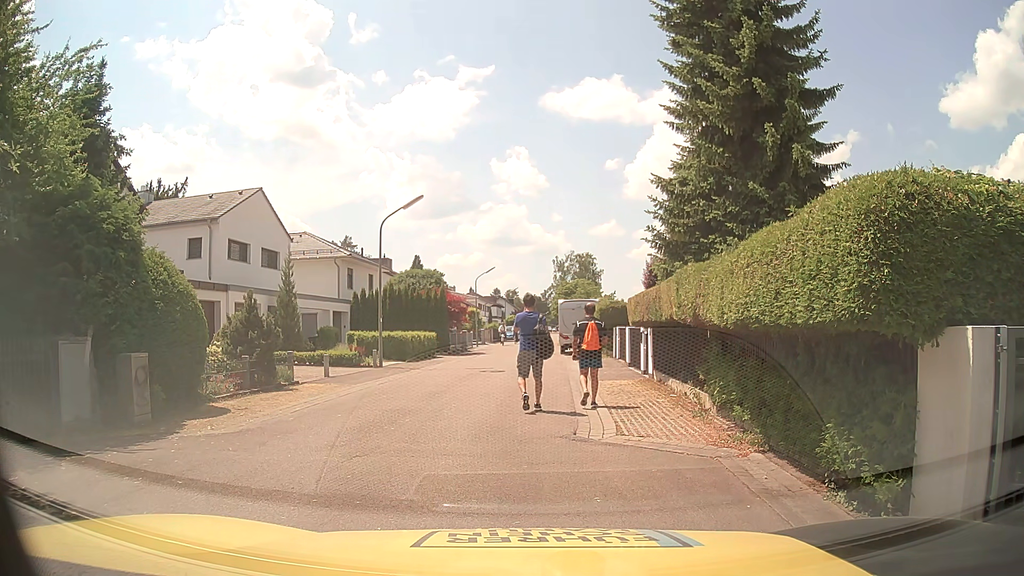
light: Day
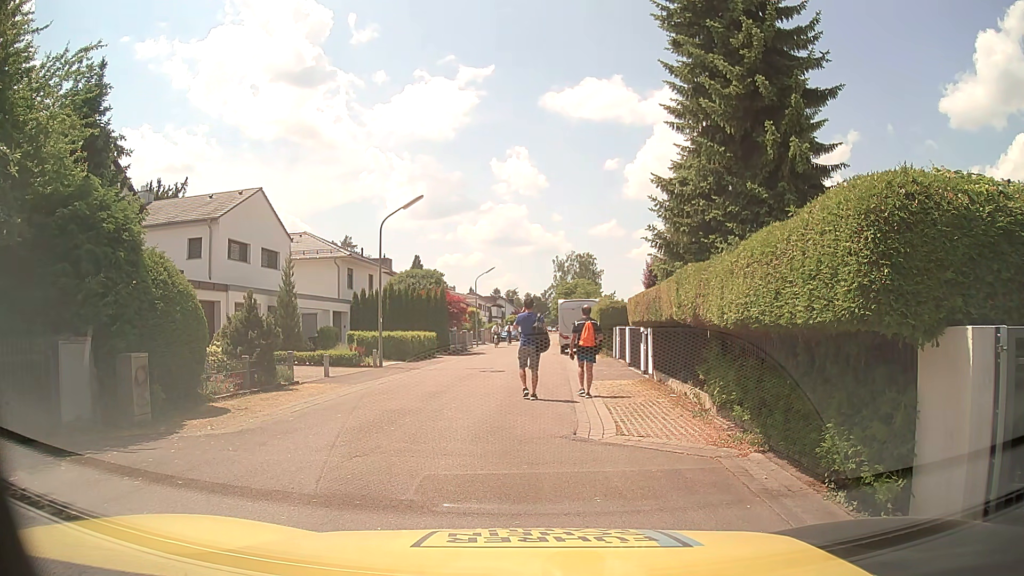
(0.0, 0.0) m; 0°
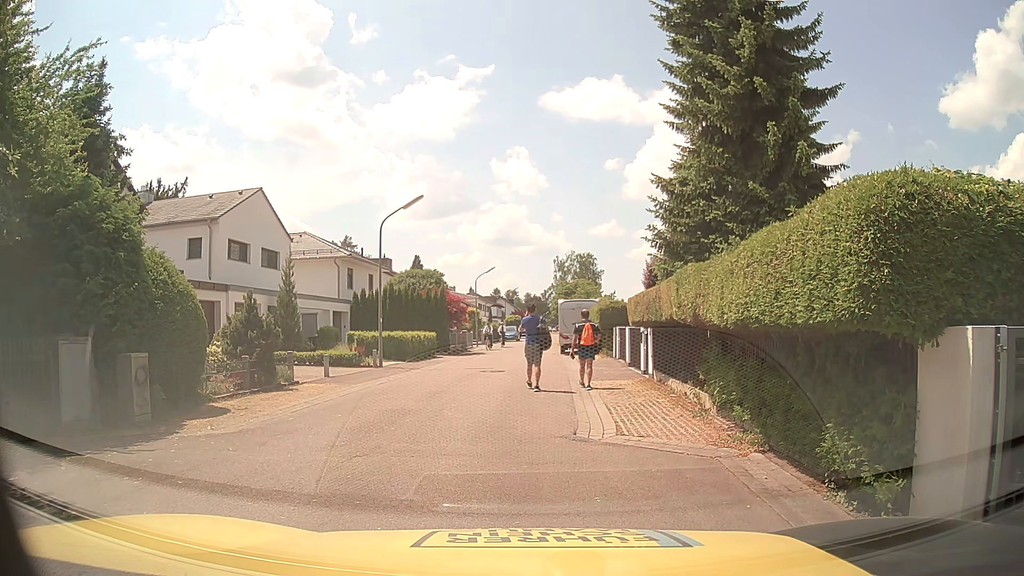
(0.0, 0.0) m; 0°
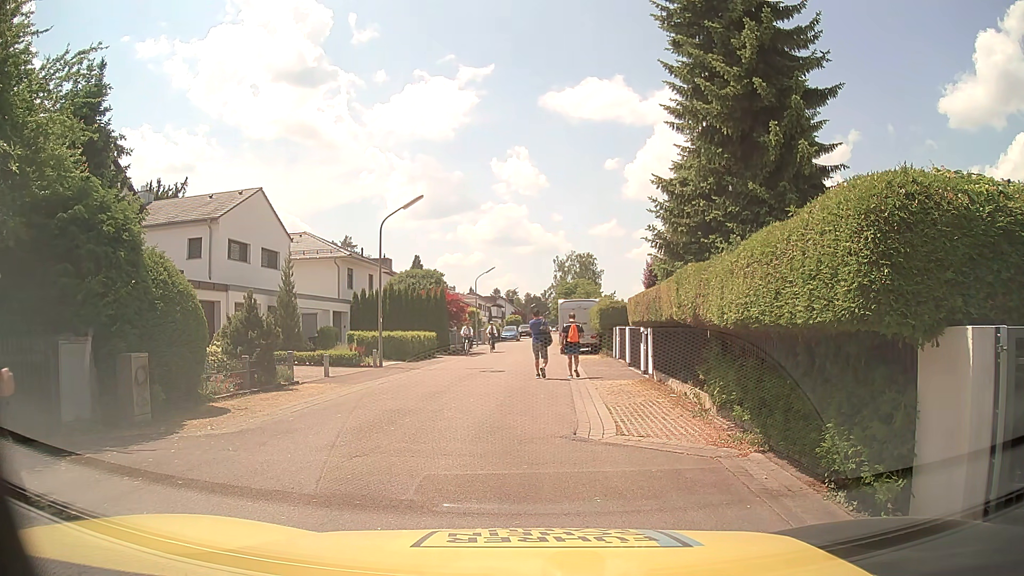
(0.0, 0.0) m; 0°
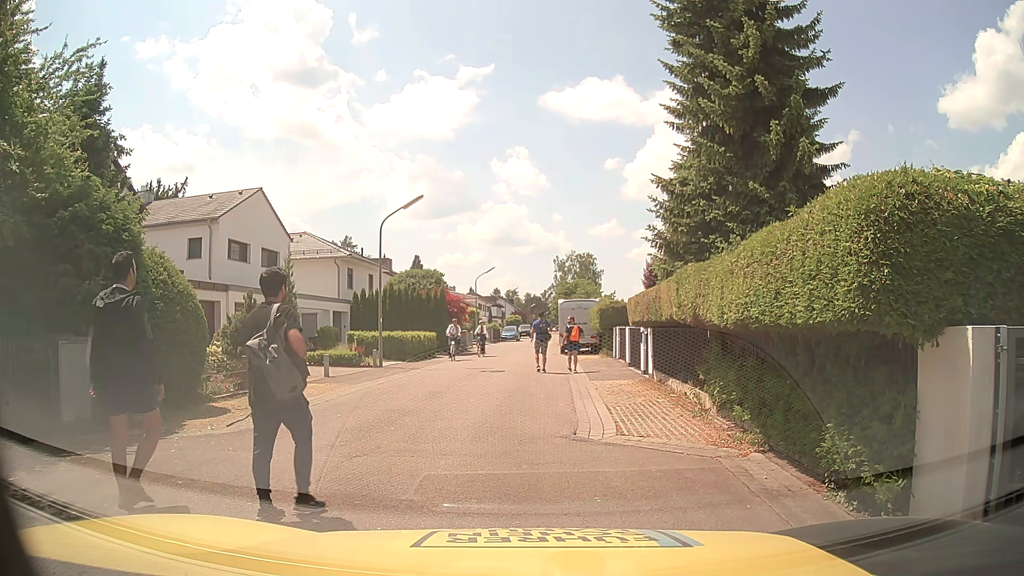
(0.0, 0.0) m; 0°
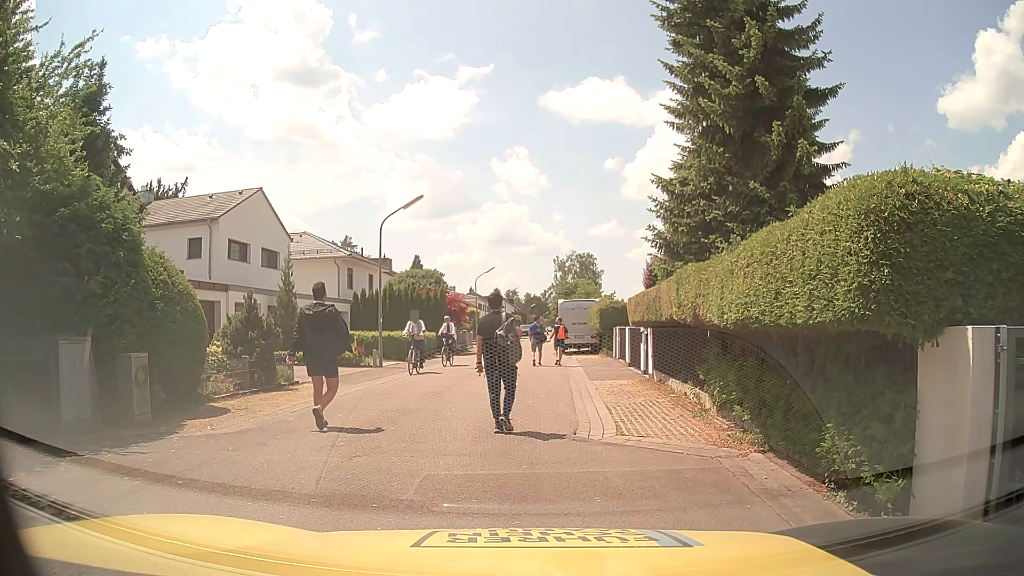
(0.0, 0.0) m; 0°
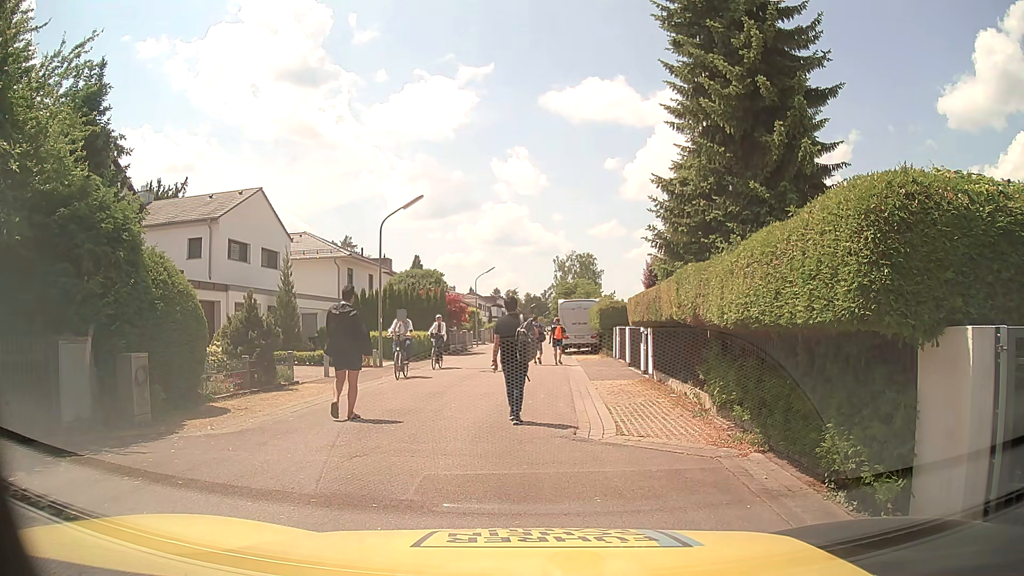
(0.0, 0.0) m; 0°
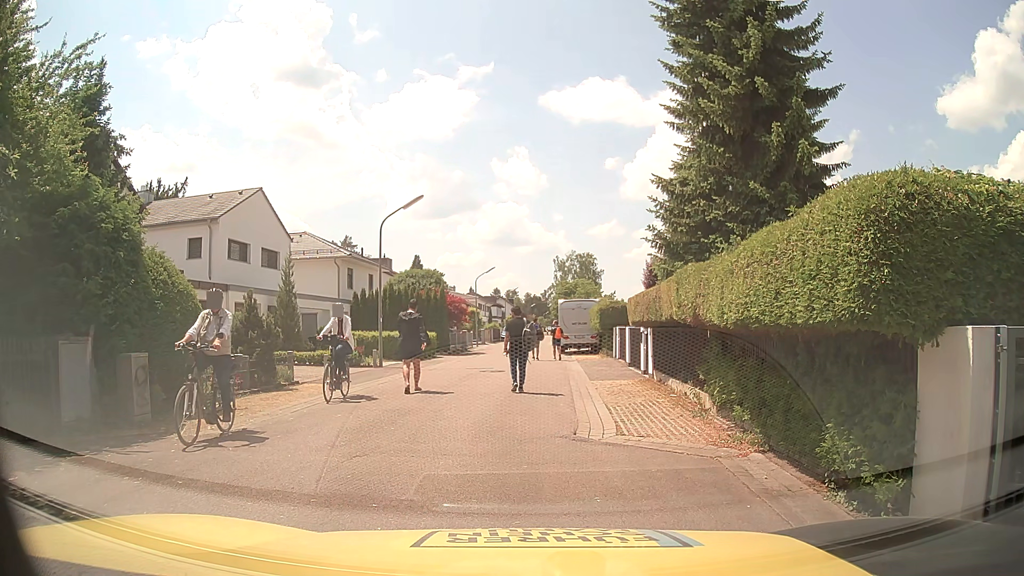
(0.0, 0.0) m; 0°
